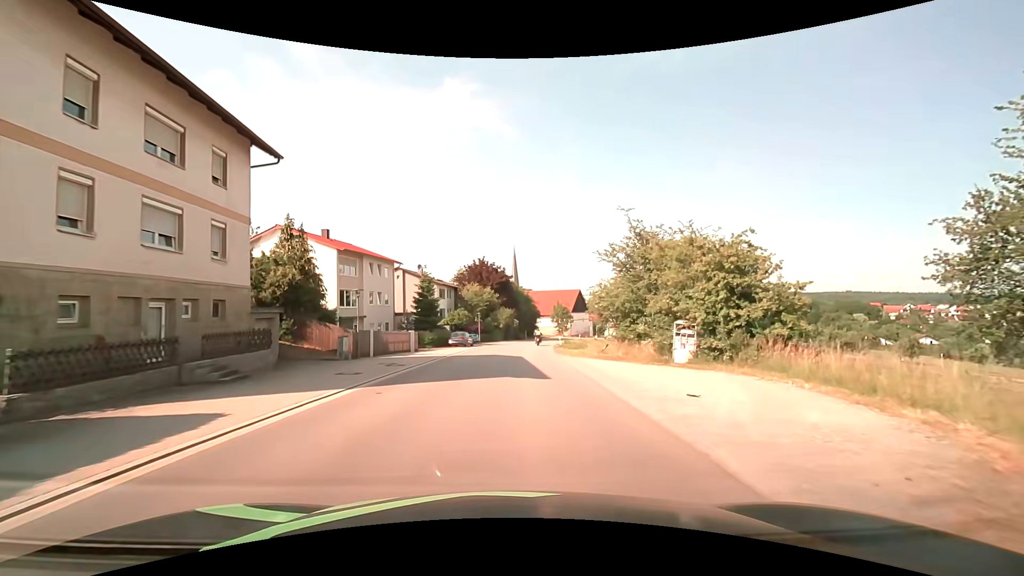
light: Day
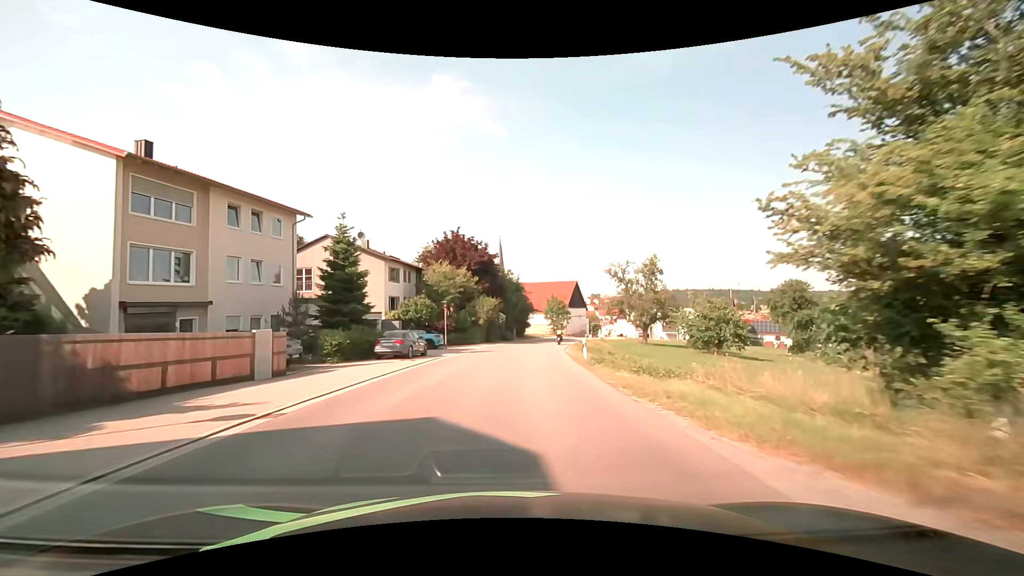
(+0.2, +21.8) m; +1°
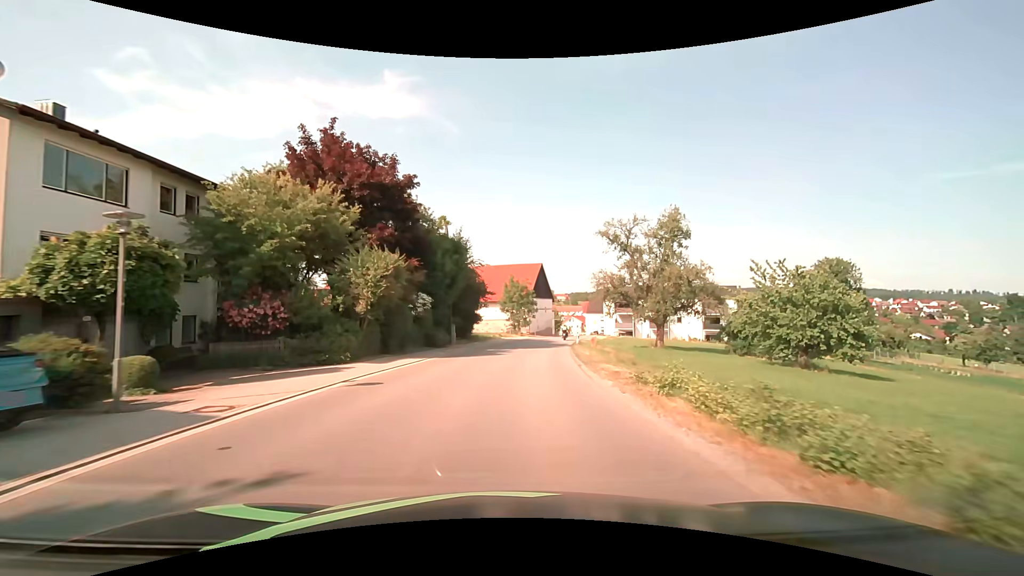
(+1.5, +29.8) m; +6°
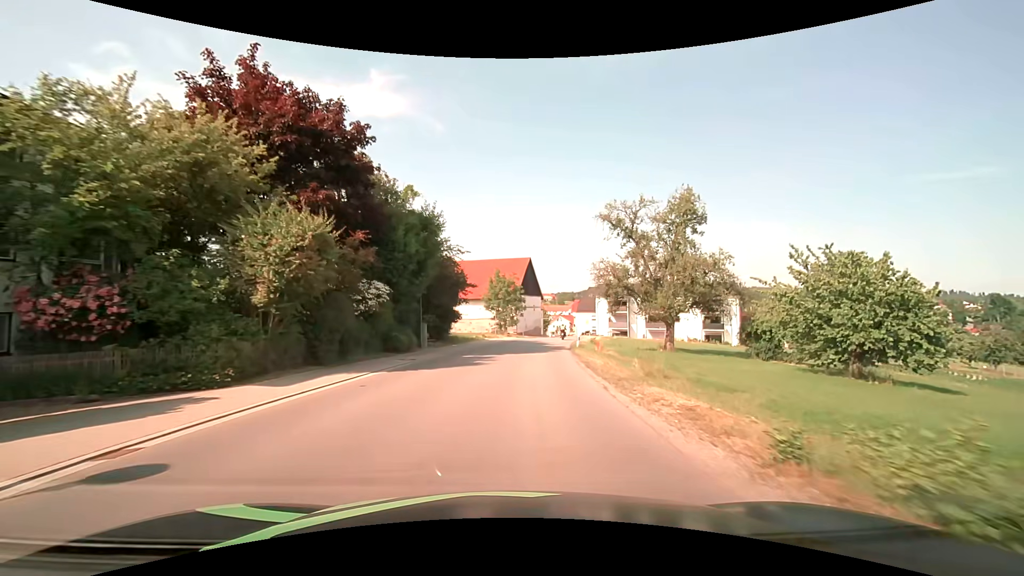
(+0.1, +7.5) m; +1°
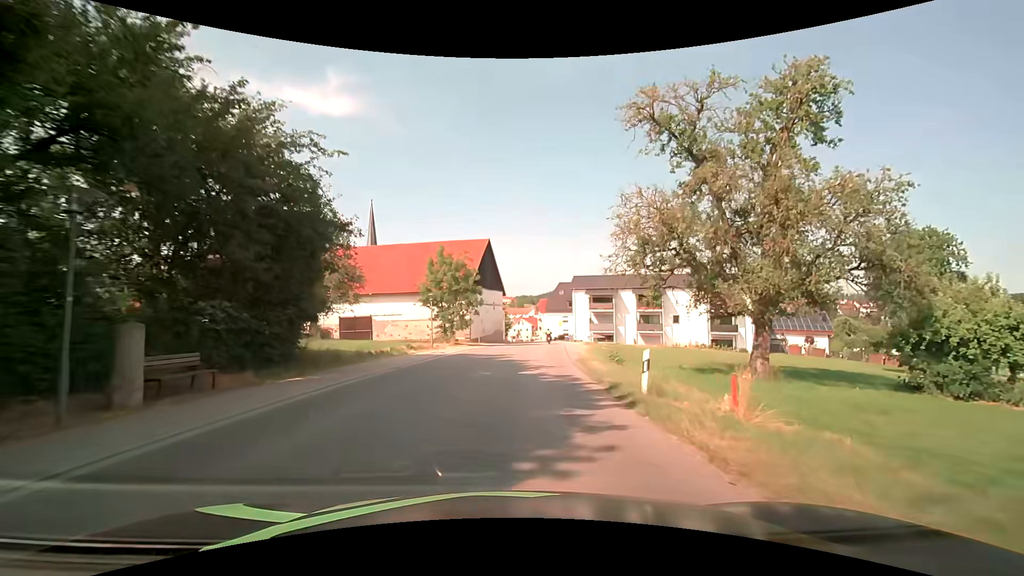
(+0.9, +21.9) m; +5°
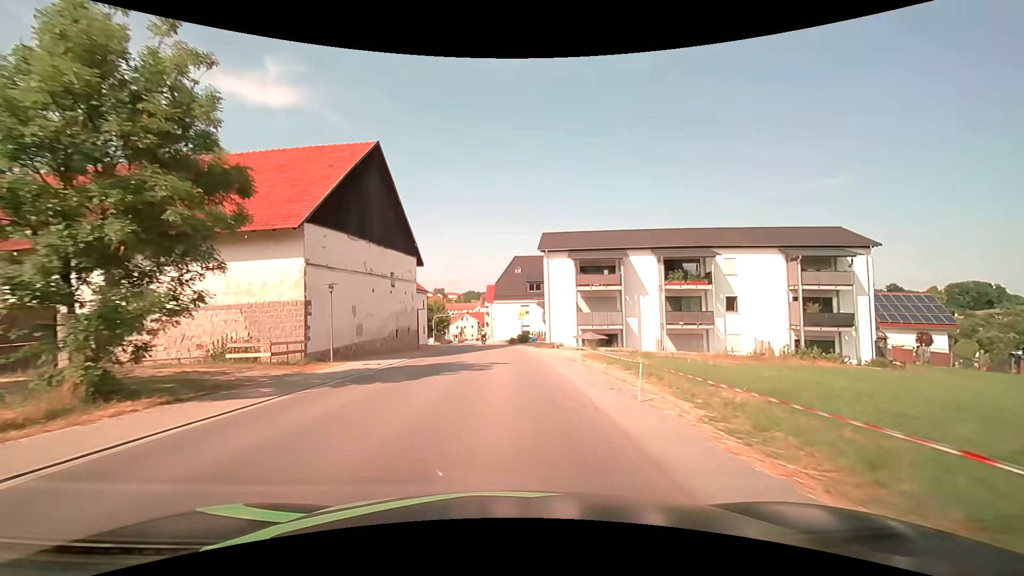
(+2.2, +34.1) m; +6°
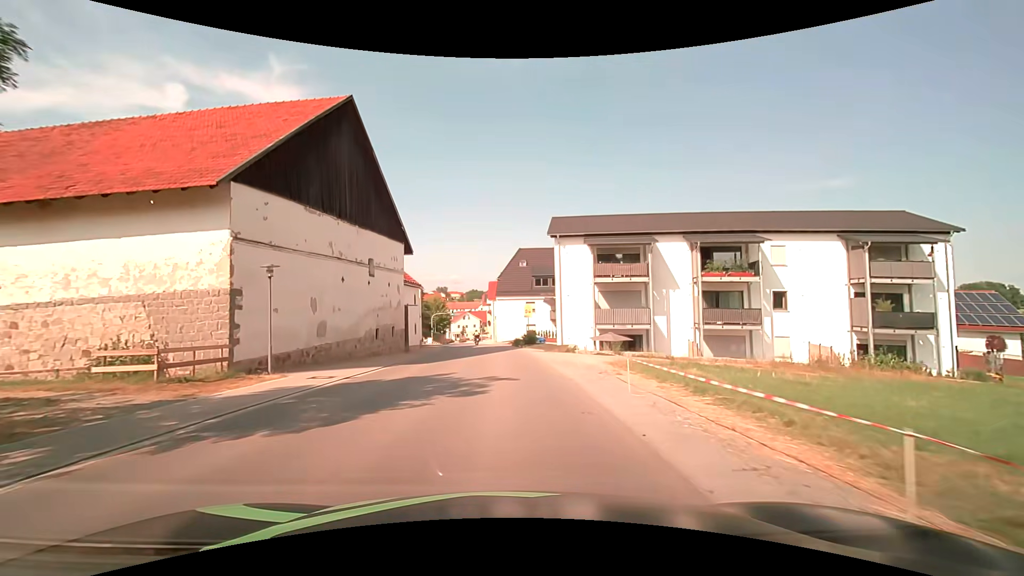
(0.0, +6.5) m; 0°
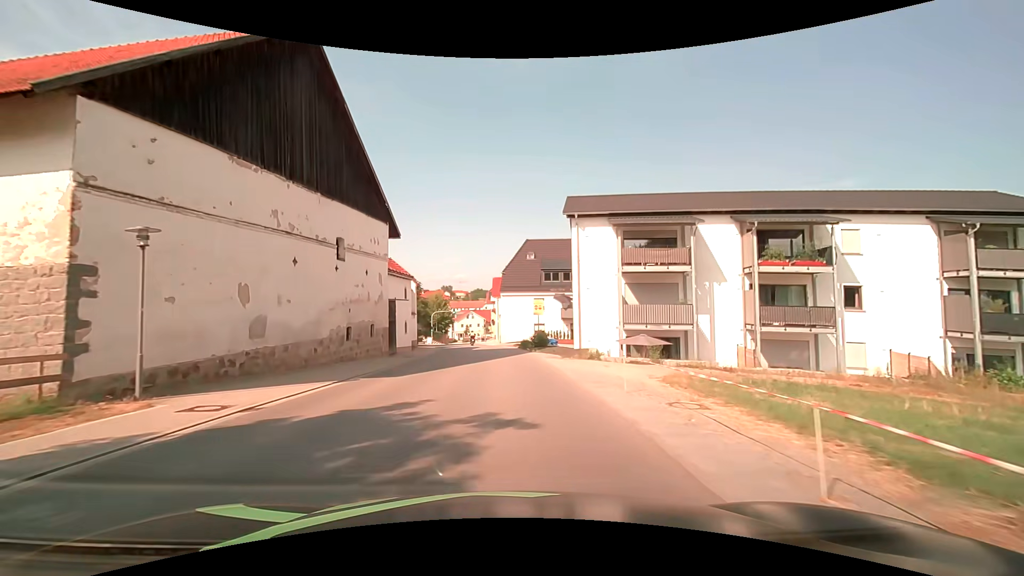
(-0.1, +6.4) m; -1°
